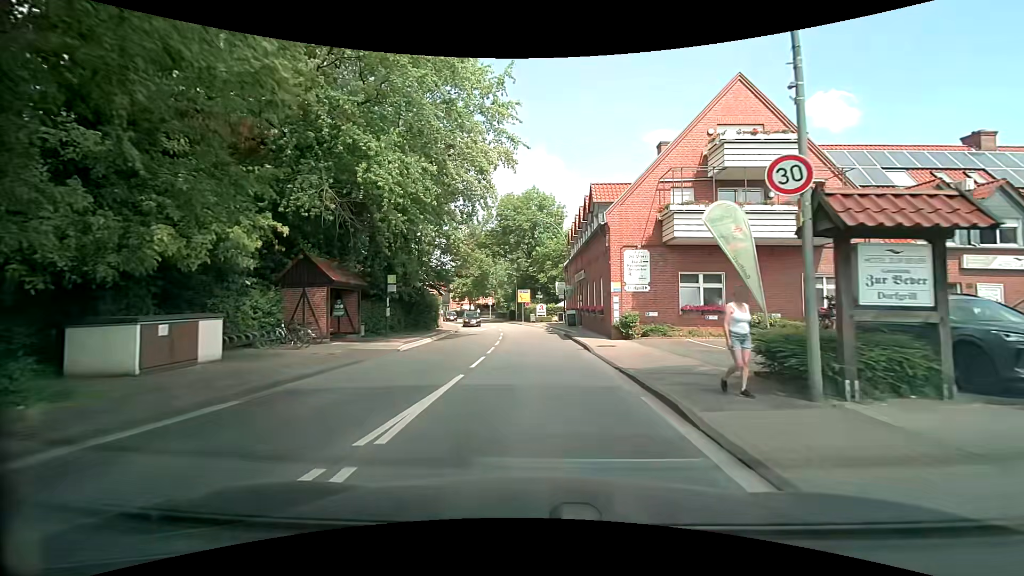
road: secondary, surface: asphalt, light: Day
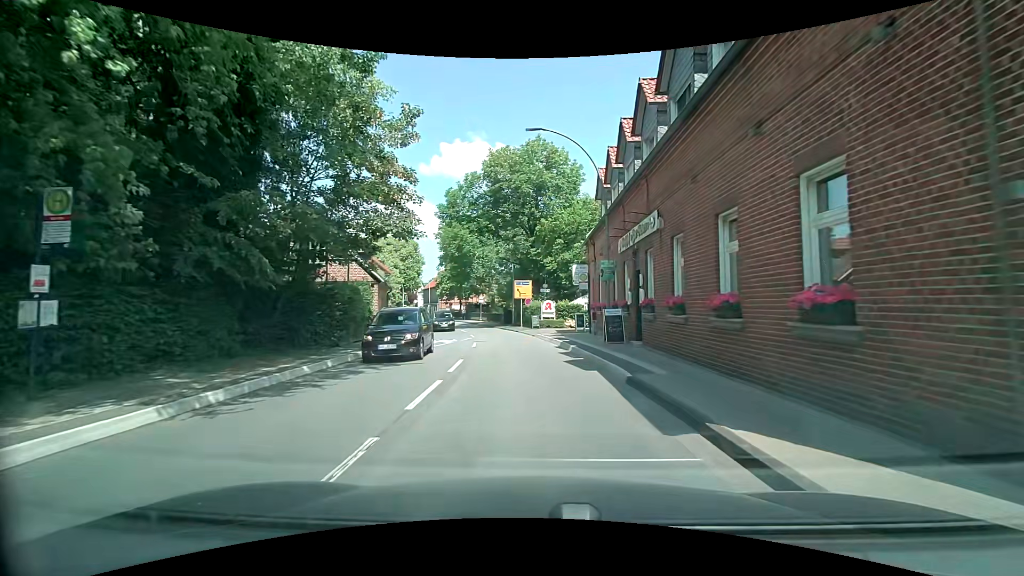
(0.0, +19.1) m; -1°
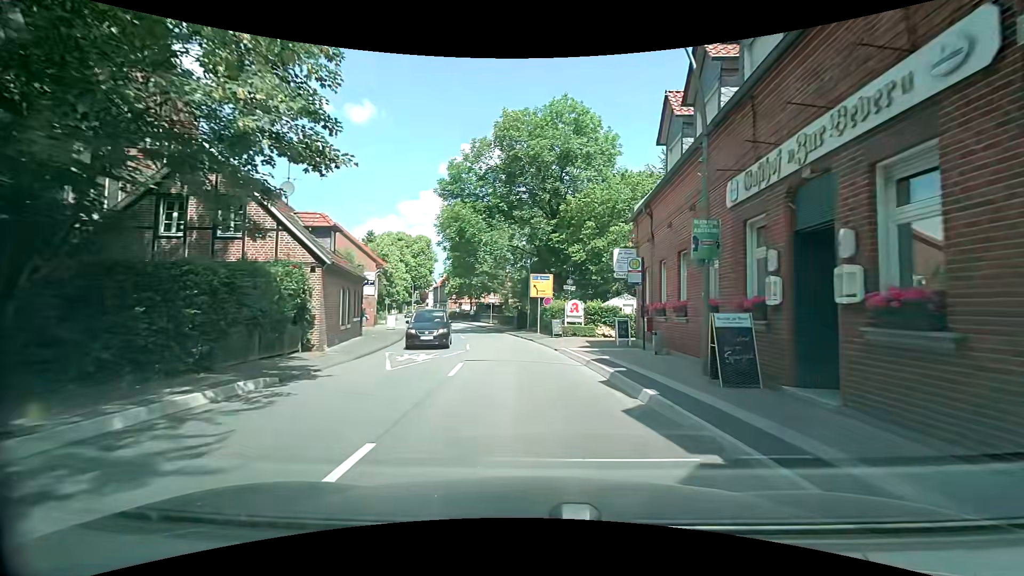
(-0.2, +9.4) m; -2°
(0, +10) (-1, +20) (-2, +30) (-4, +40) (-7, +49) (-9, +59) (-12, +69) (-15, +78) (-18, +88) (-21, +97) m
